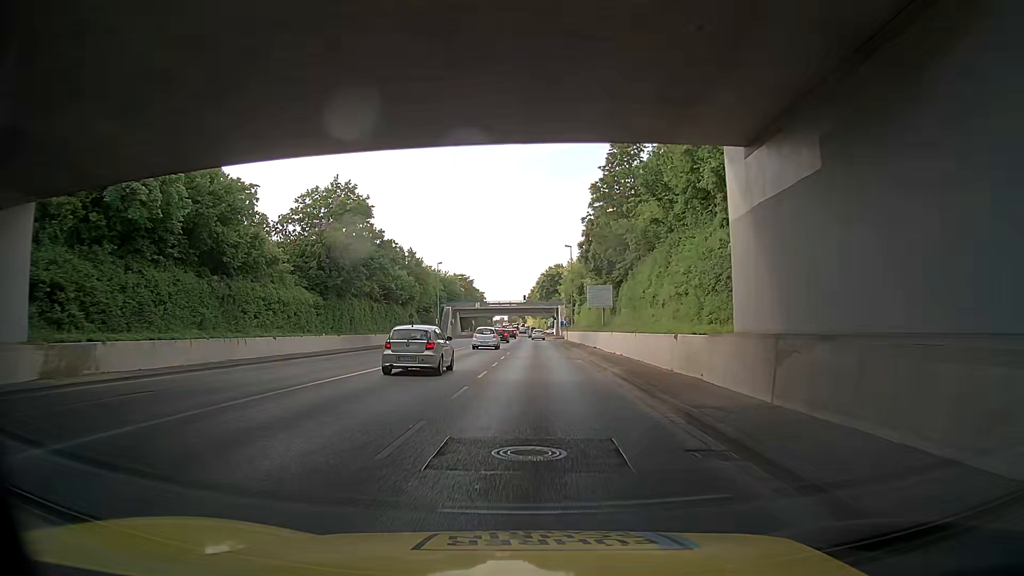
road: secondary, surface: asphalt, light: Day
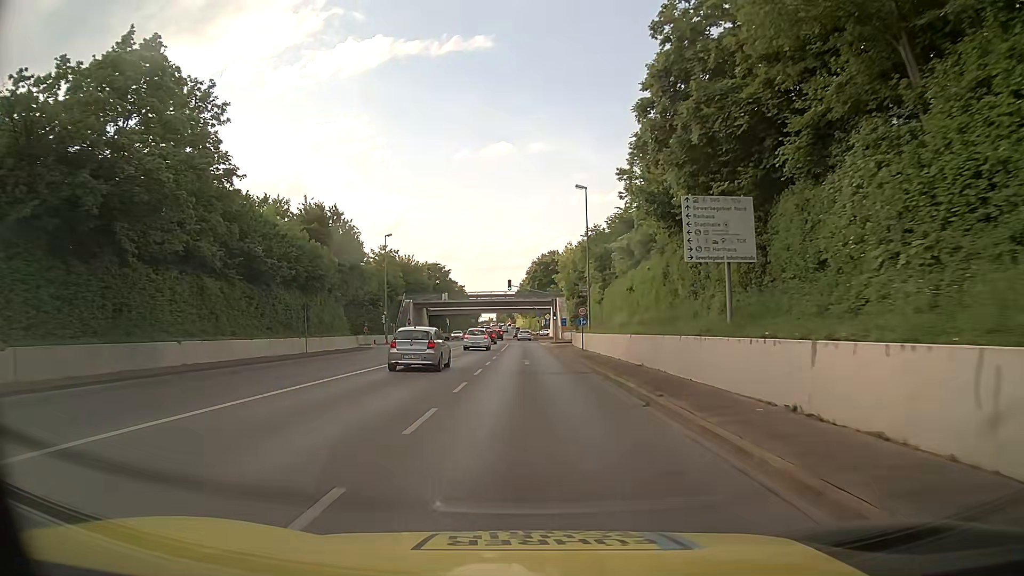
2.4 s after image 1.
(-0.1, +33.9) m; +1°
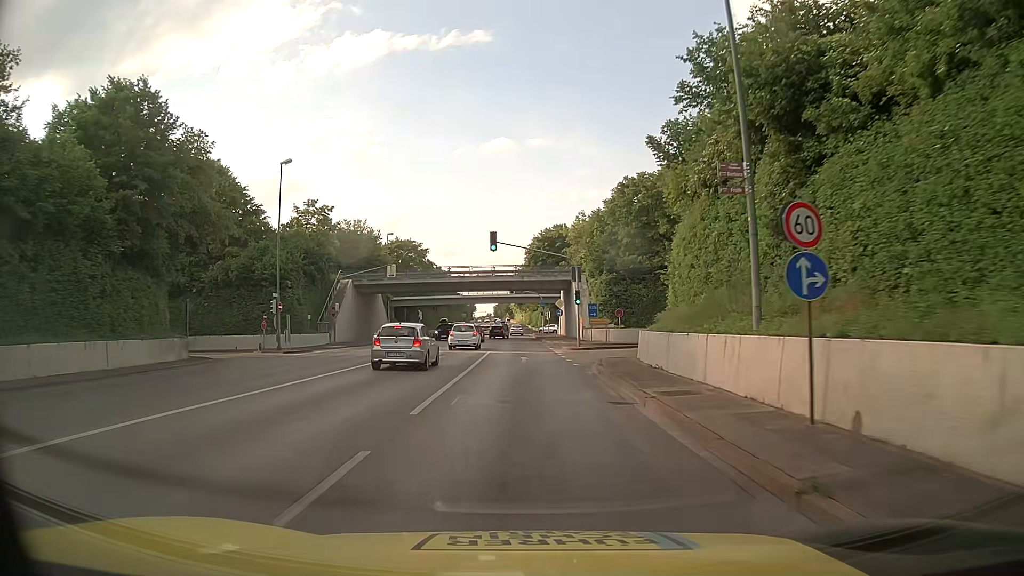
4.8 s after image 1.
(+0.1, +34.1) m; 0°
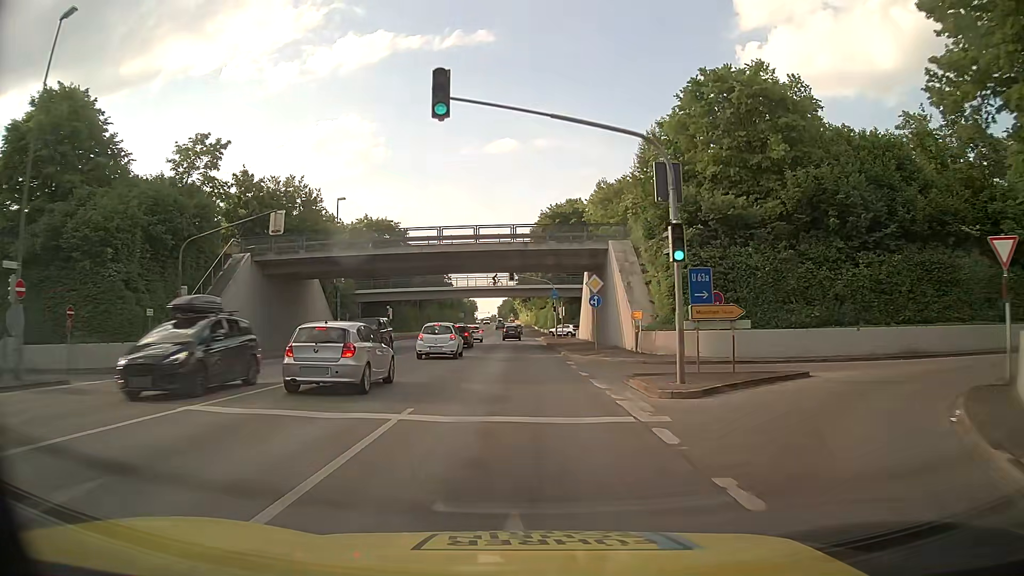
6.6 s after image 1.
(0.0, +25.6) m; 0°
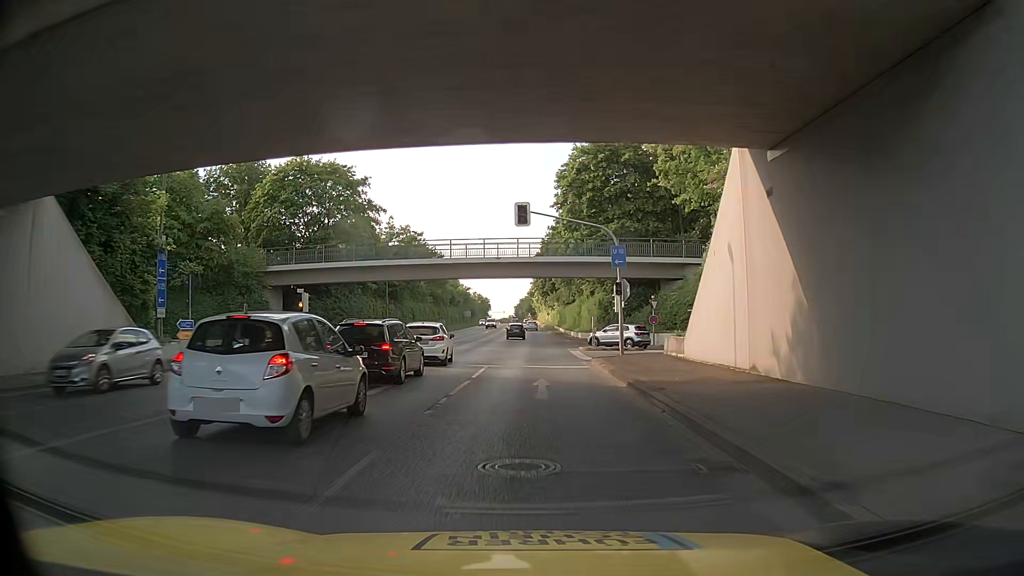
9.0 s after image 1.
(-0.5, +34.1) m; -2°
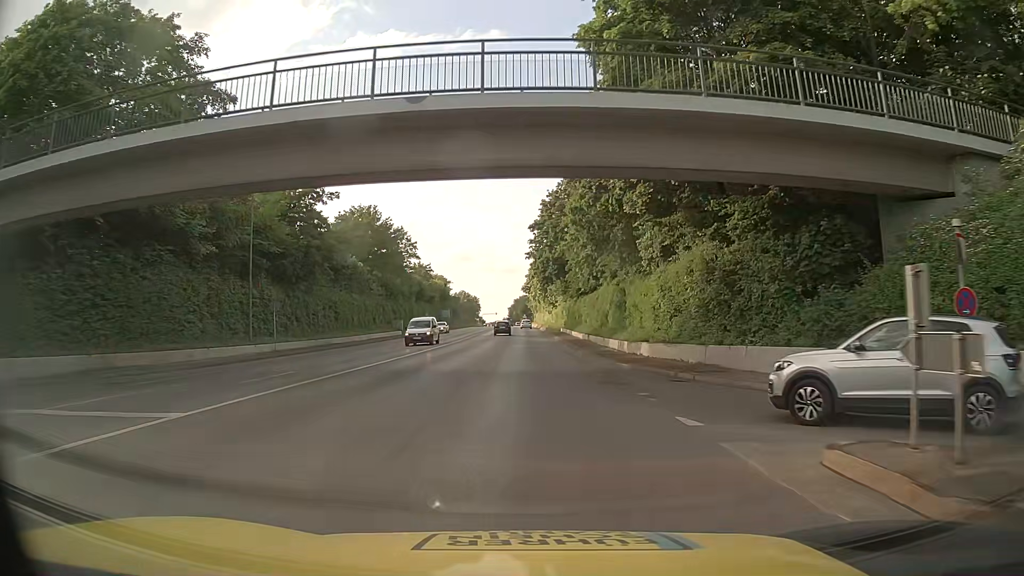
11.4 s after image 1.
(+0.2, +34.0) m; 0°
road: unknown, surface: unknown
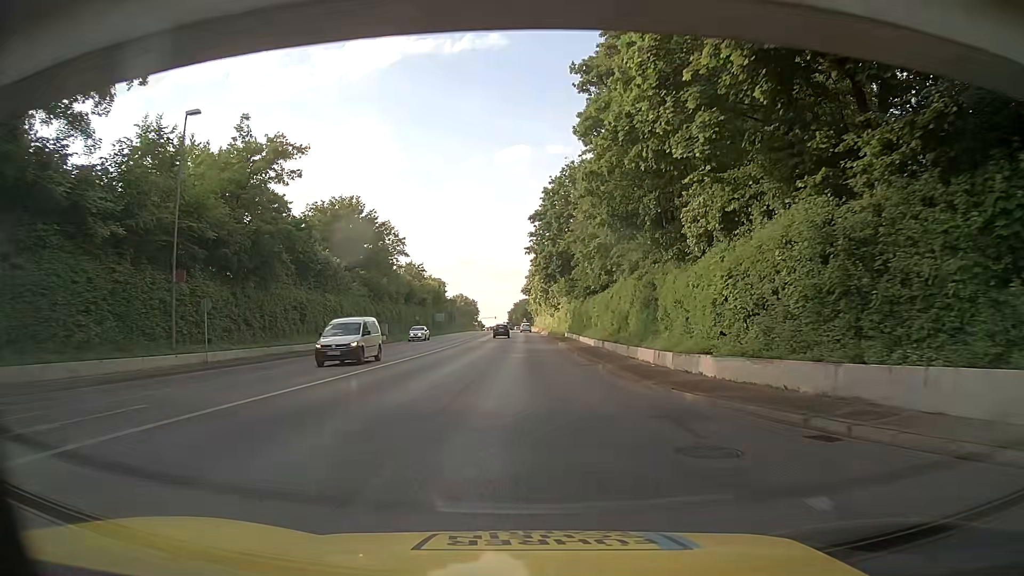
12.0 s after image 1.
(0.0, +8.5) m; 0°
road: secondary_link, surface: asphalt
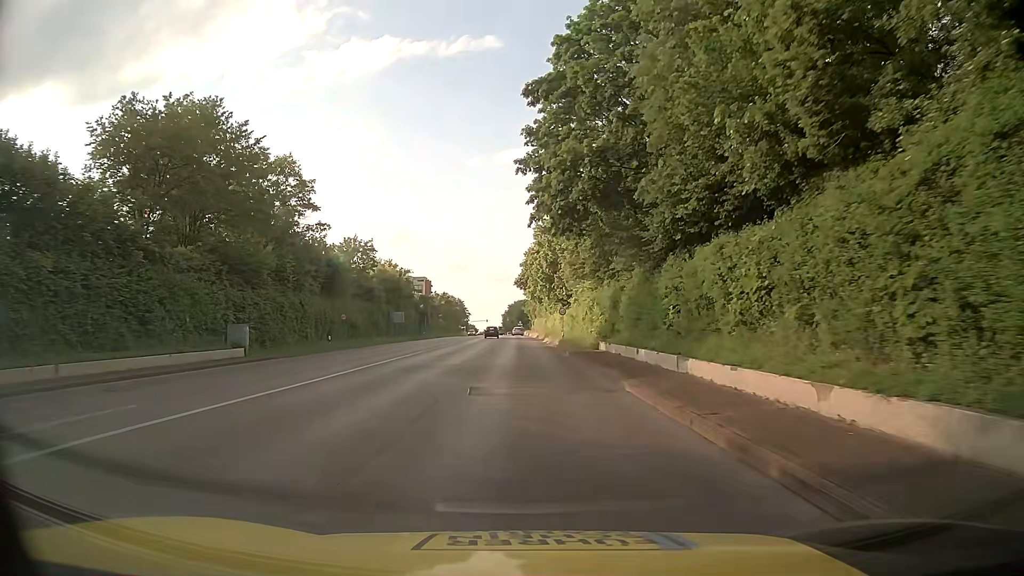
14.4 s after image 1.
(-0.1, +34.6) m; 0°
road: secondary
(0, +10) (0, +20) (0, +30) (0, +40) (0, +50) (0, +60) (-1, +70) (-1, +80) (-1, +90) (-1, +100) m
